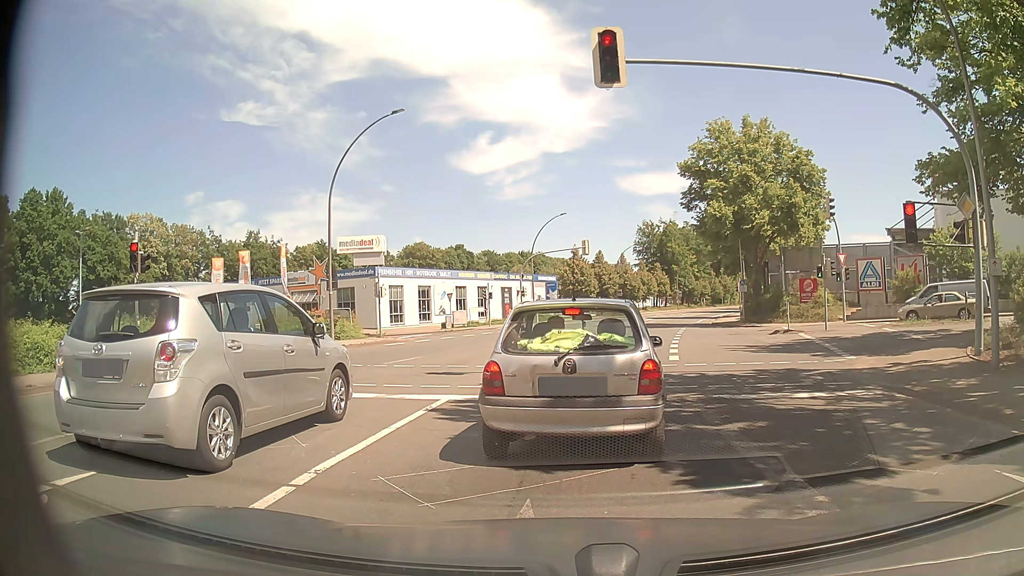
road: primary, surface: asphalt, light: Day
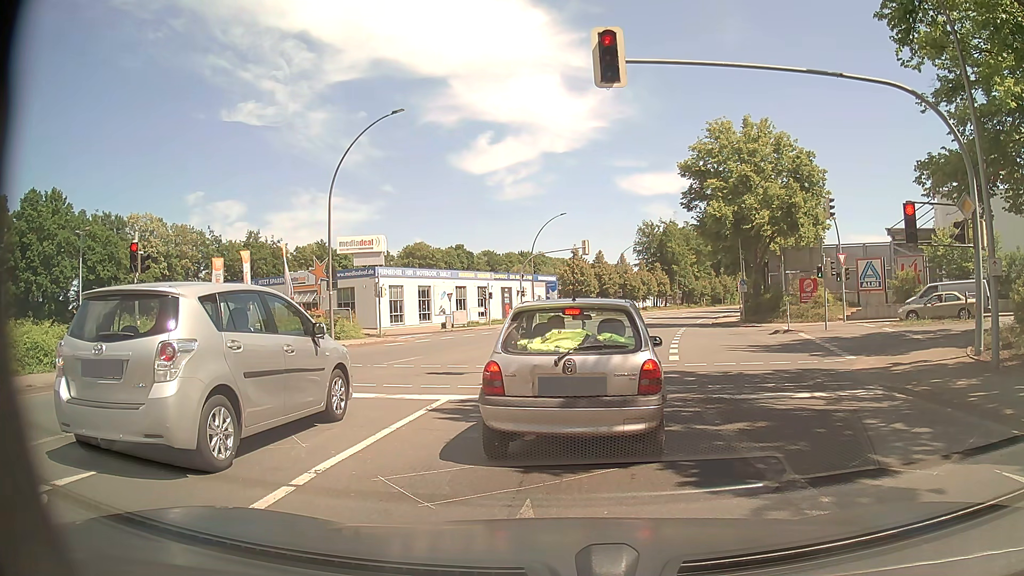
(0.0, 0.0) m; 0°
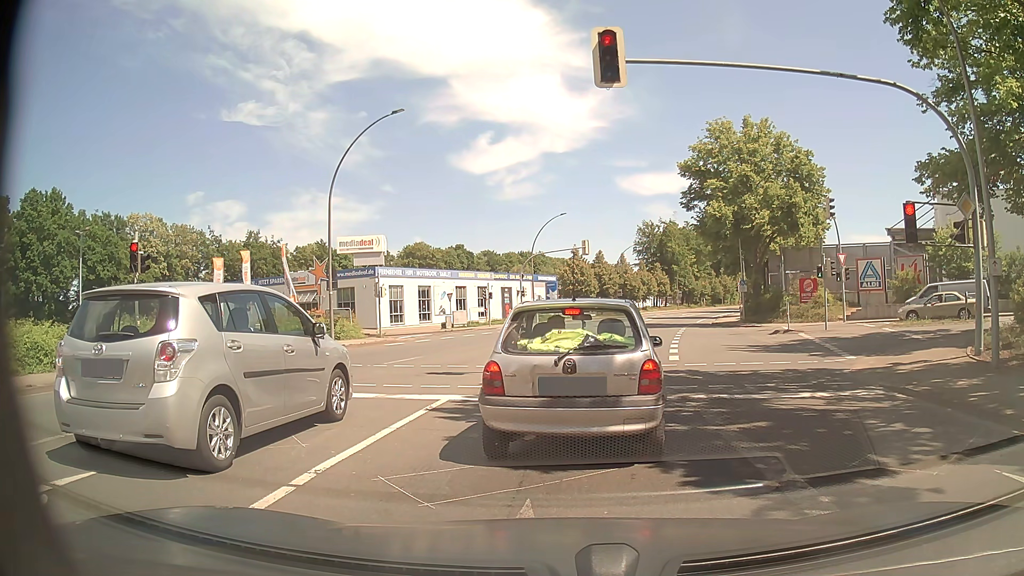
(0.0, 0.0) m; 0°
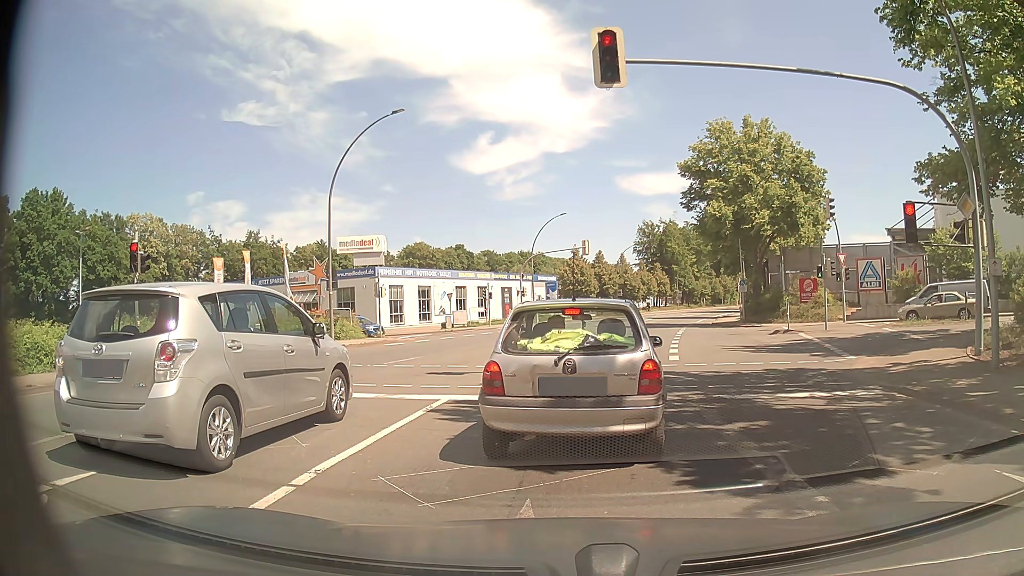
(0.0, 0.0) m; 0°
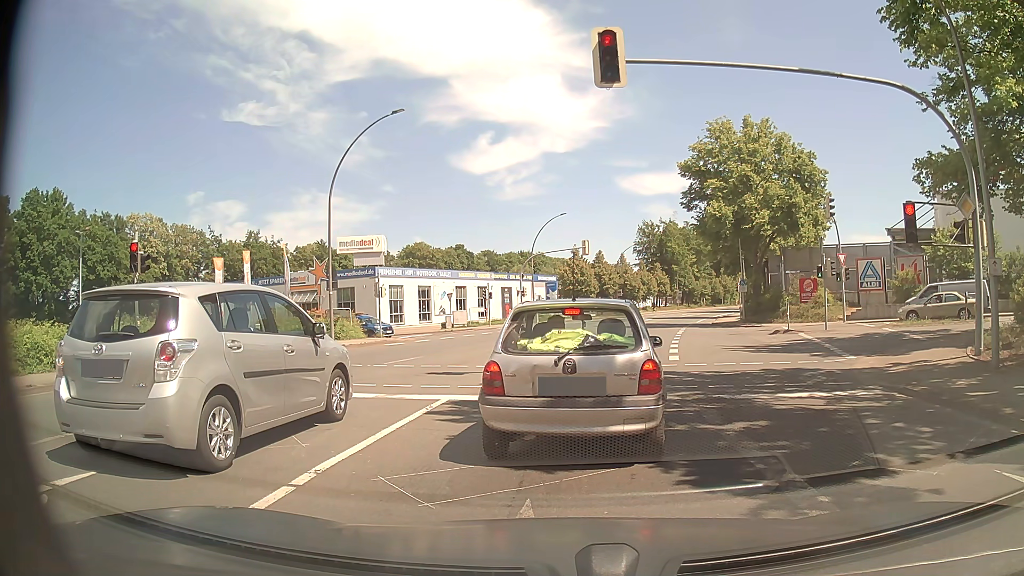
(0.0, 0.0) m; 0°
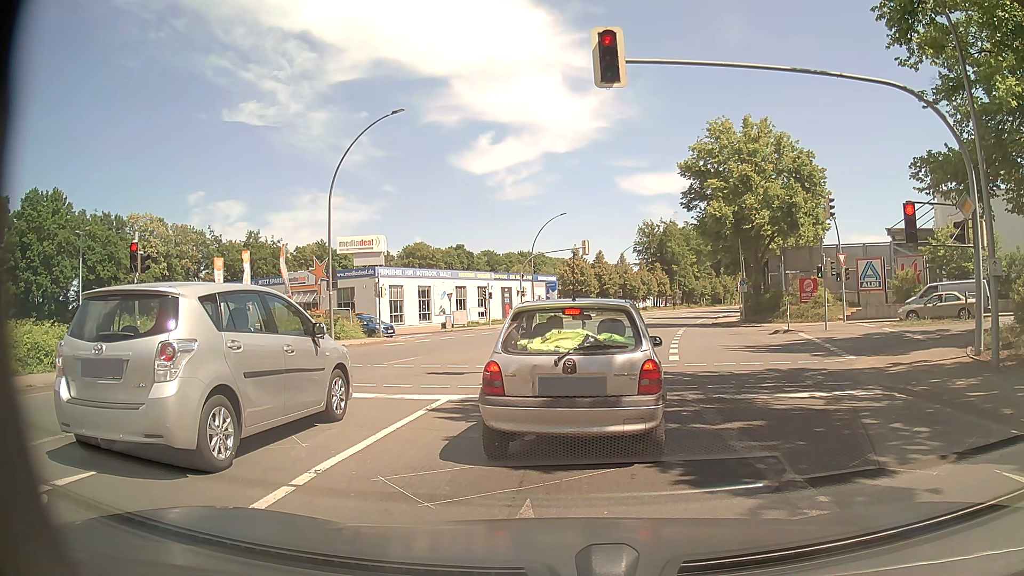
(0.0, 0.0) m; 0°
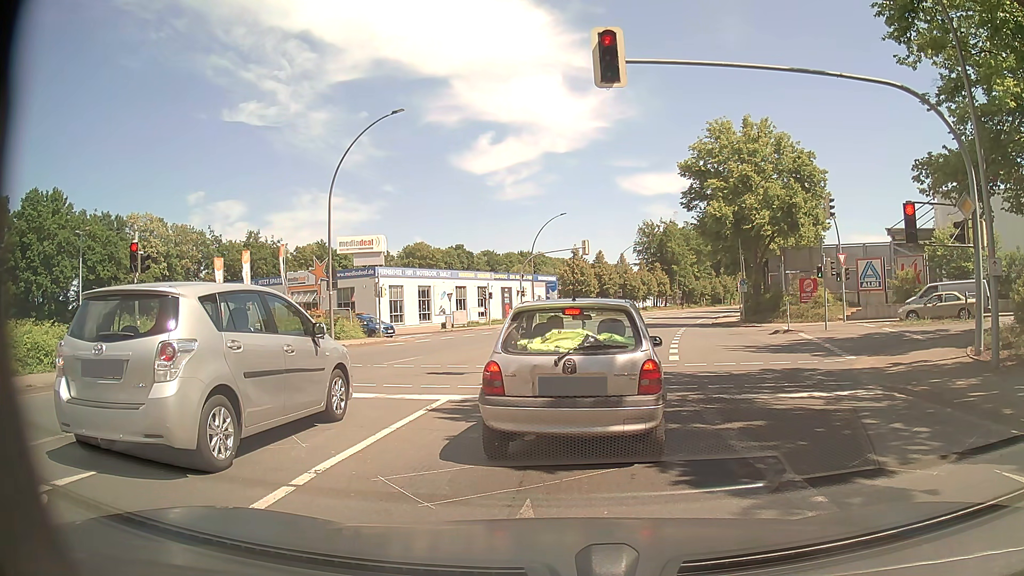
(0.0, 0.0) m; 0°
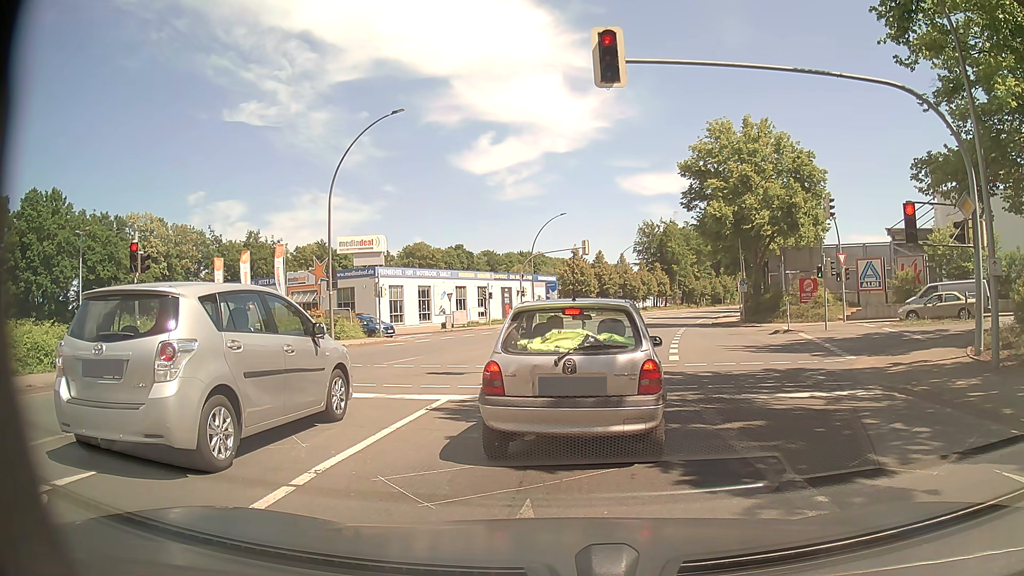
(0.0, 0.0) m; 0°
(+1, +10) (+3, +20) (+5, +29) (+8, +39) (+11, +49) (+14, +58) (+18, +68) (+21, +77) (+25, +86) (+29, +95) m
